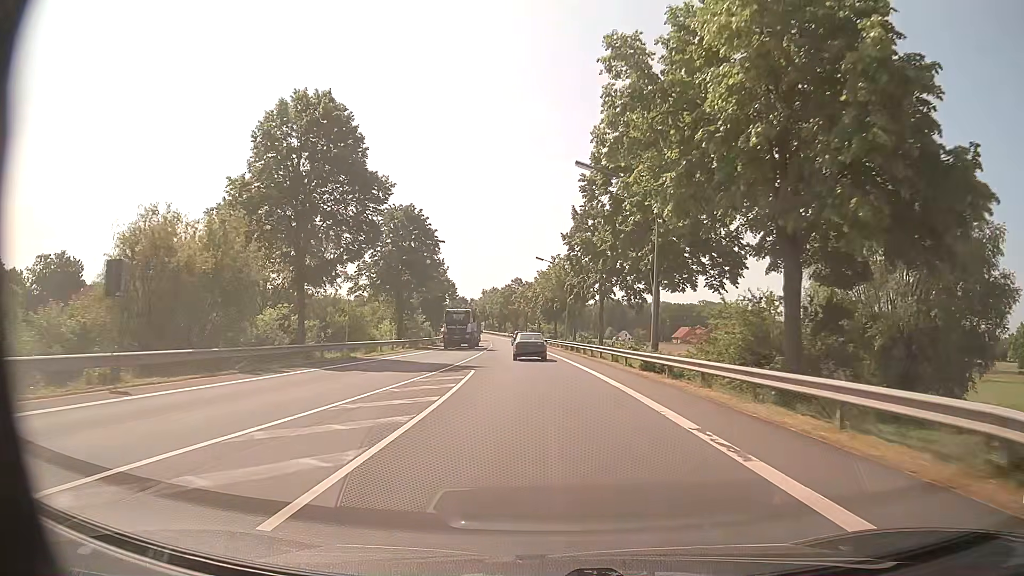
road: primary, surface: asphalt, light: Day
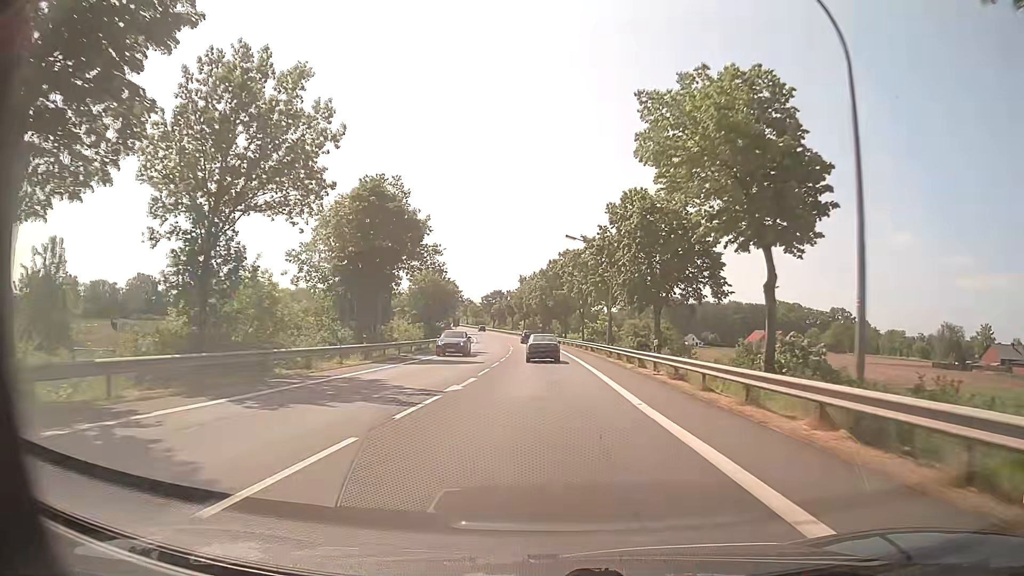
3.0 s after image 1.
(-1.9, +51.7) m; -4°
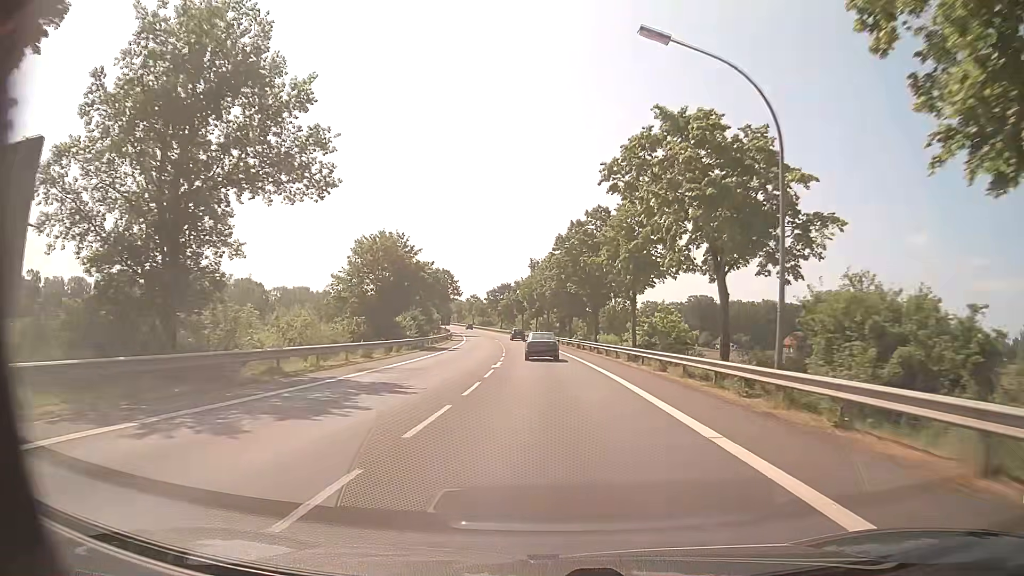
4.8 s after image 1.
(-0.3, +32.1) m; -1°
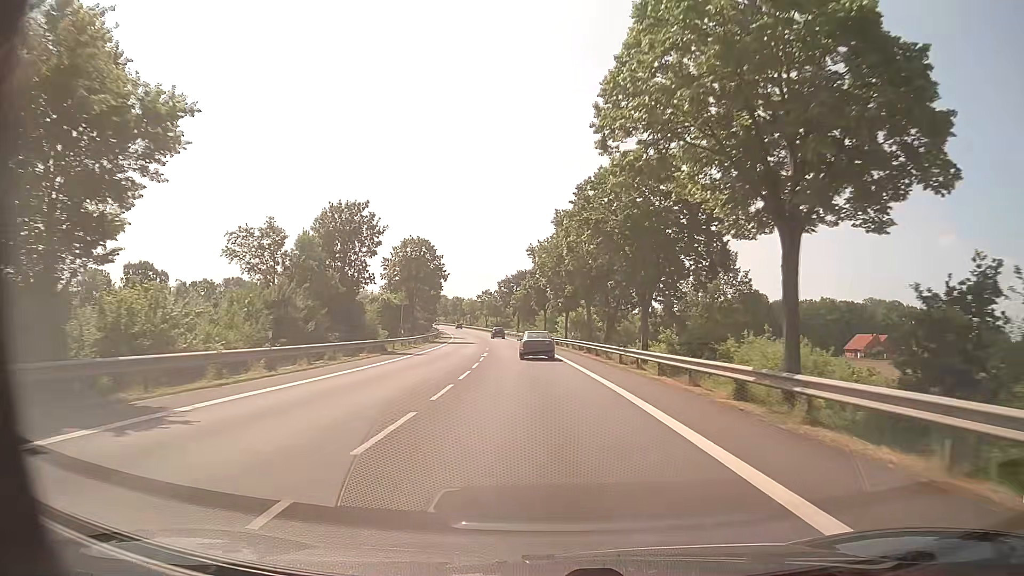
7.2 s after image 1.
(-0.8, +43.7) m; -2°
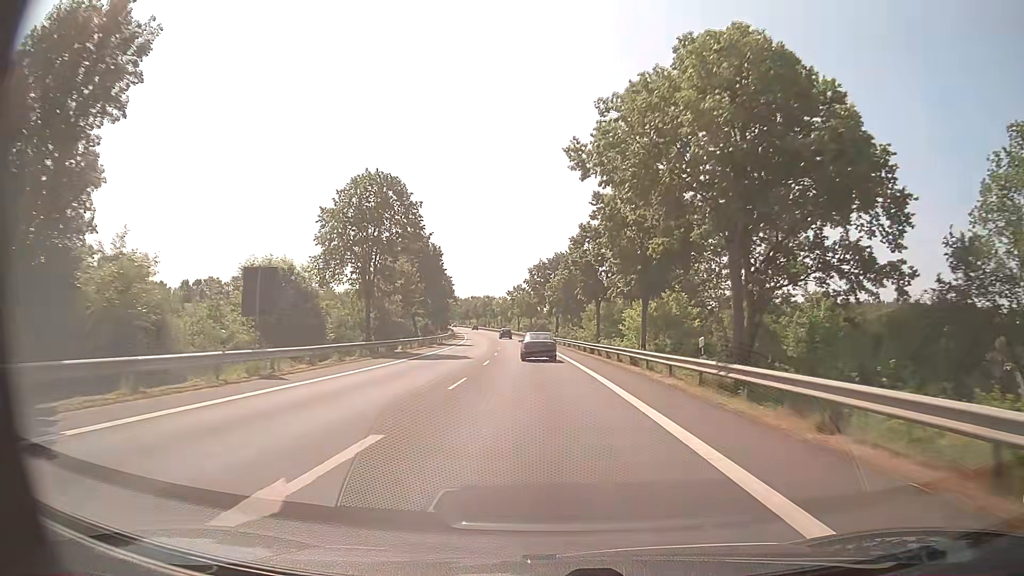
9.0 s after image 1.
(-0.9, +33.1) m; -3°
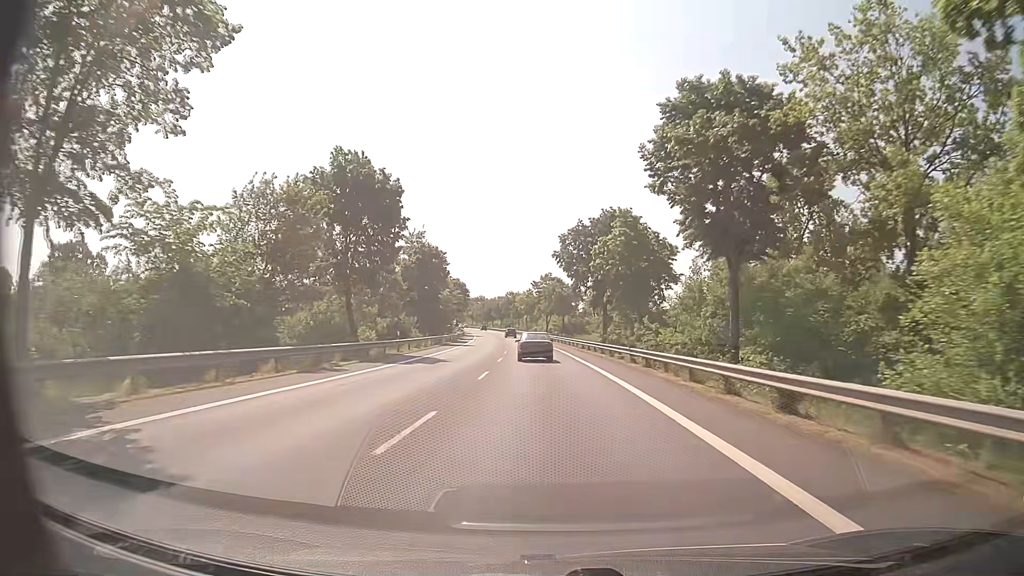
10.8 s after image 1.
(-1.0, +33.1) m; -3°
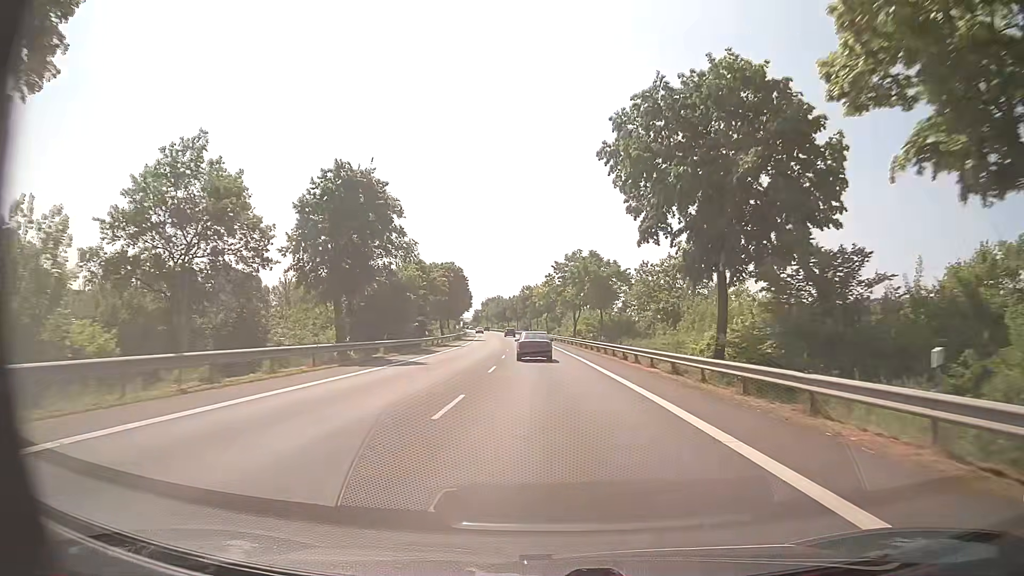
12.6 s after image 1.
(-0.6, +33.1) m; -2°
(0, +10) (0, +20) (0, +30) (-1, +40) (-1, +50) (-2, +60) (-2, +70) (-3, +80) (-4, +90) (-4, +100) m
